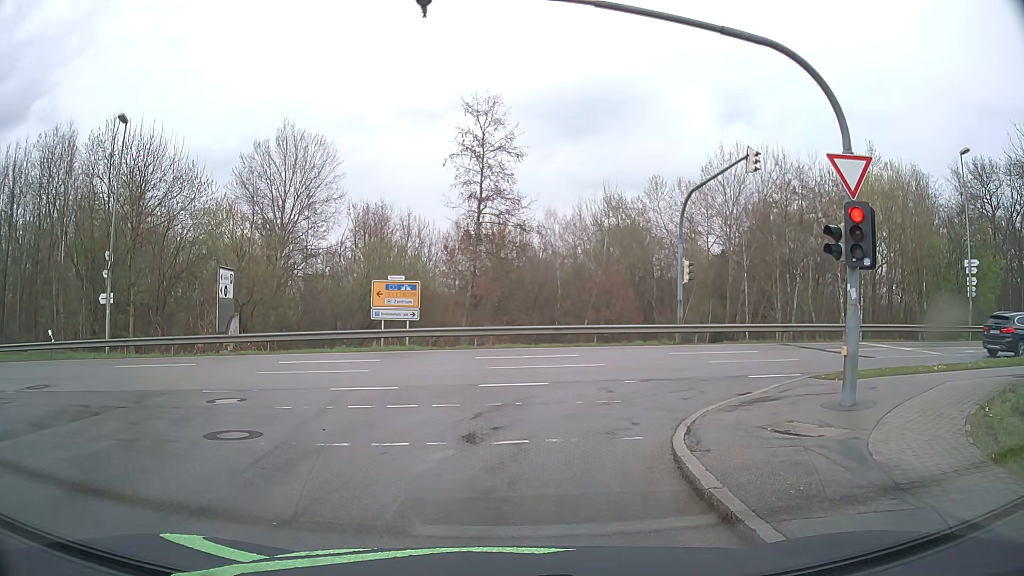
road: residential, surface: asphalt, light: Day
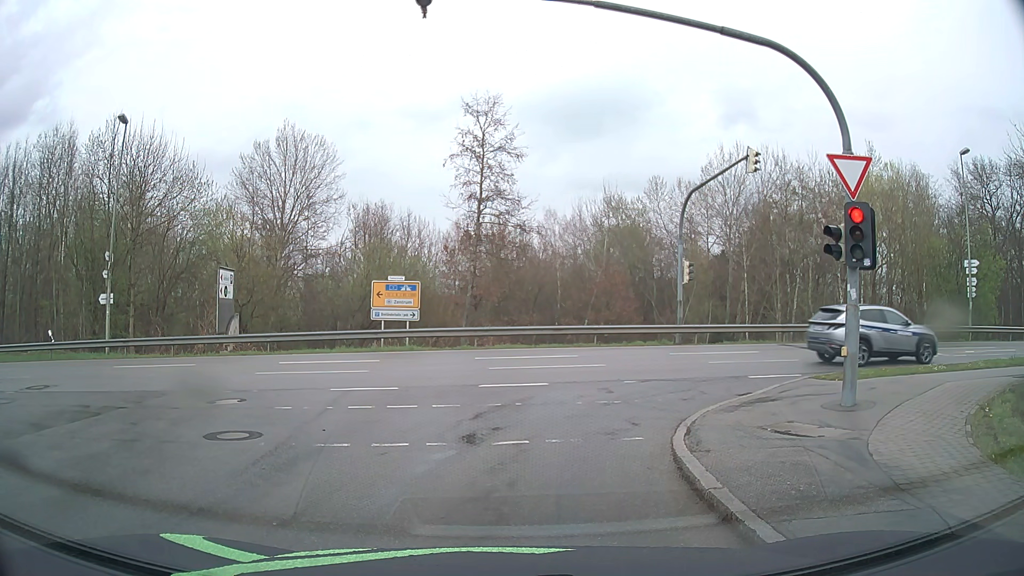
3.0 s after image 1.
(0.0, +0.1) m; 0°
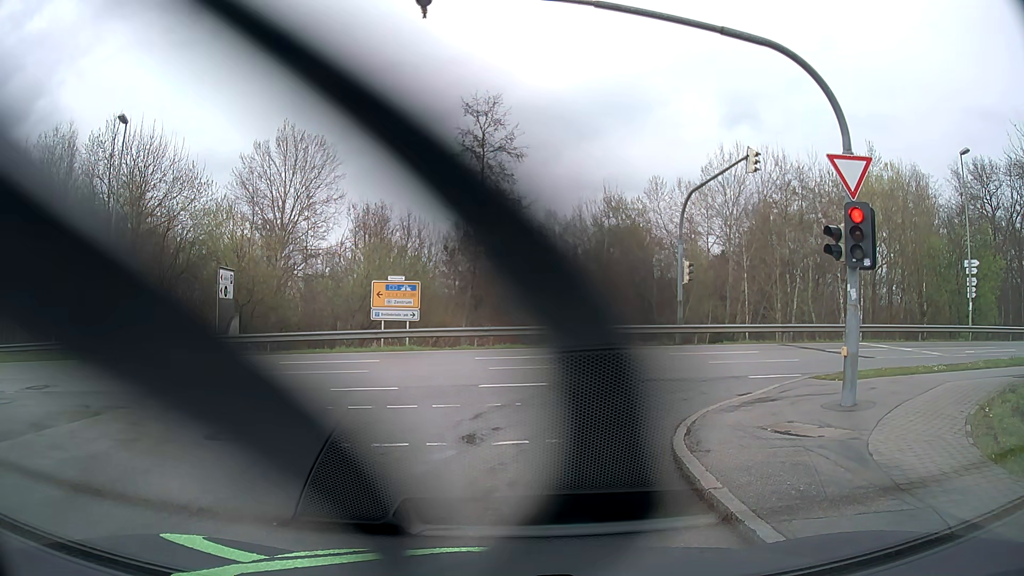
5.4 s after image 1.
(0.0, 0.0) m; 0°
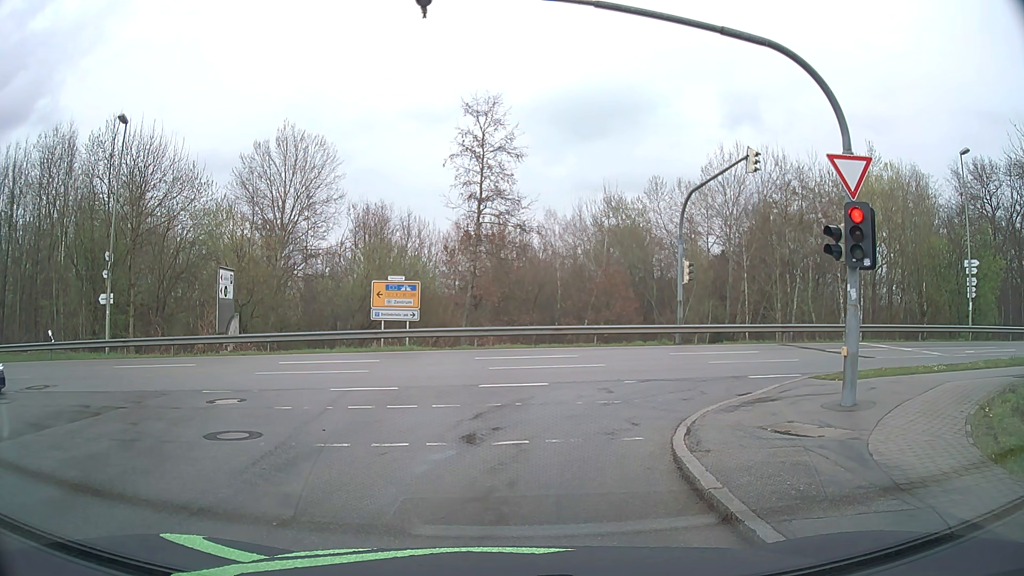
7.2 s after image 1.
(0.0, 0.0) m; 0°
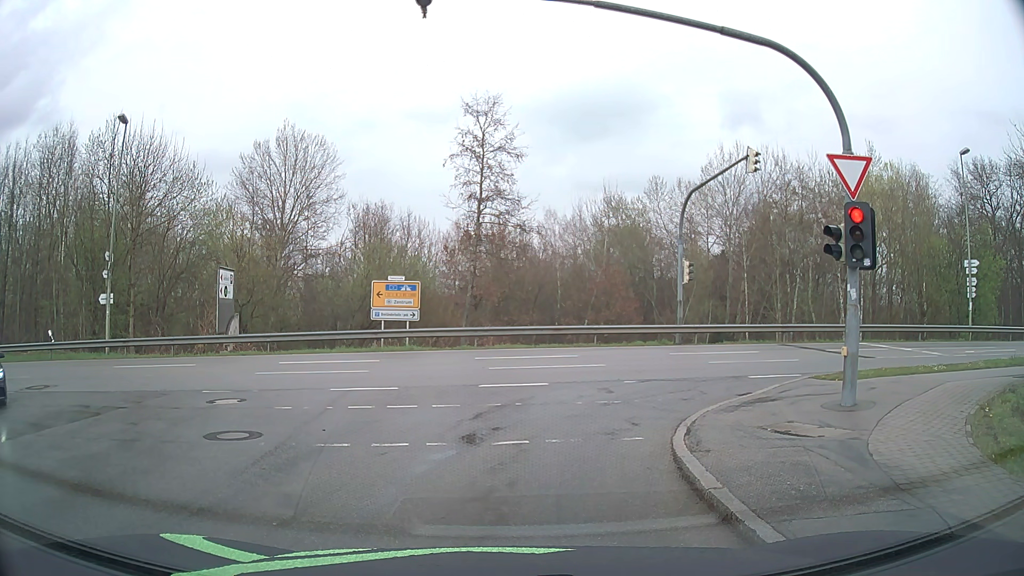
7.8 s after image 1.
(0.0, 0.0) m; 0°
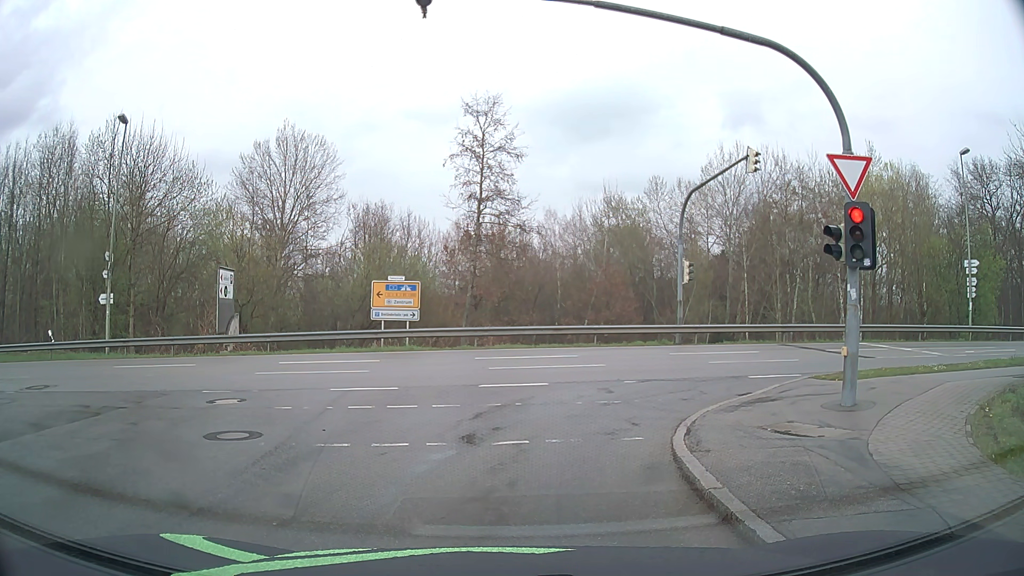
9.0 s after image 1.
(0.0, 0.0) m; 0°
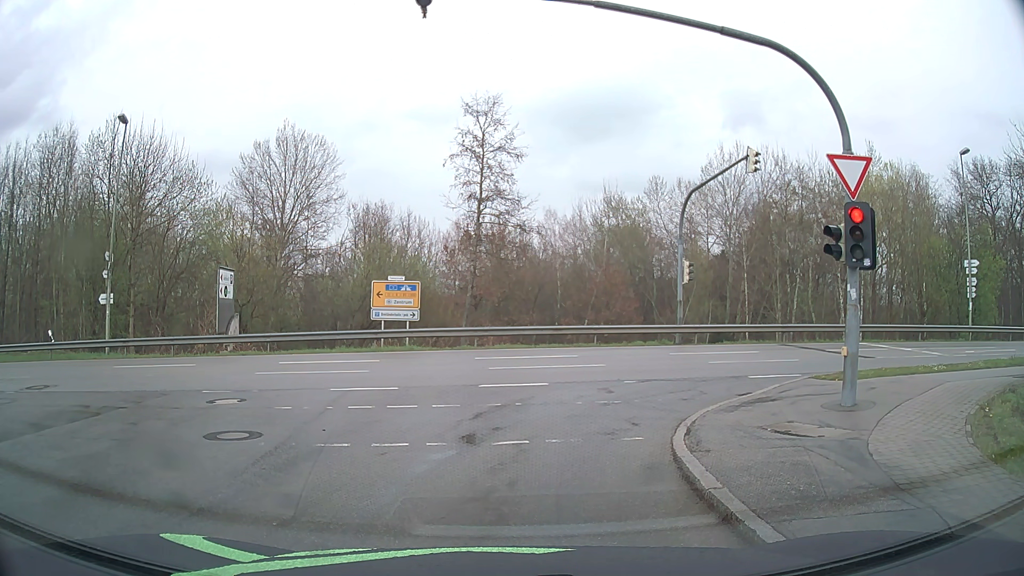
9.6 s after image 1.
(0.0, 0.0) m; 0°
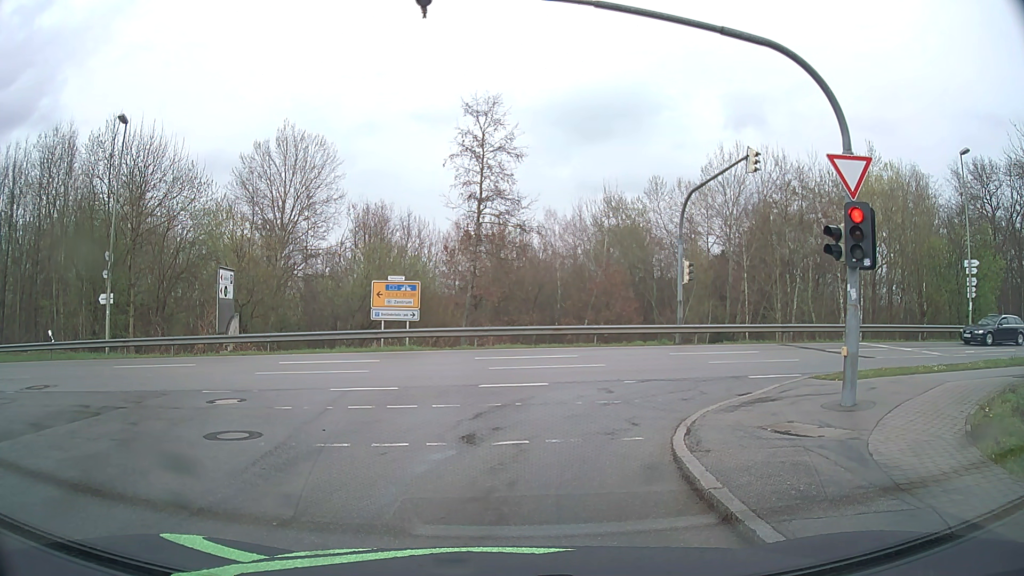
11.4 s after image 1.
(0.0, 0.0) m; 0°
(0, +10) (+5, +18) (+15, +21) (+25, +22) (+35, +22) (+45, +23) (+55, +24) (+65, +25) (+75, +26) (+85, +27) m
